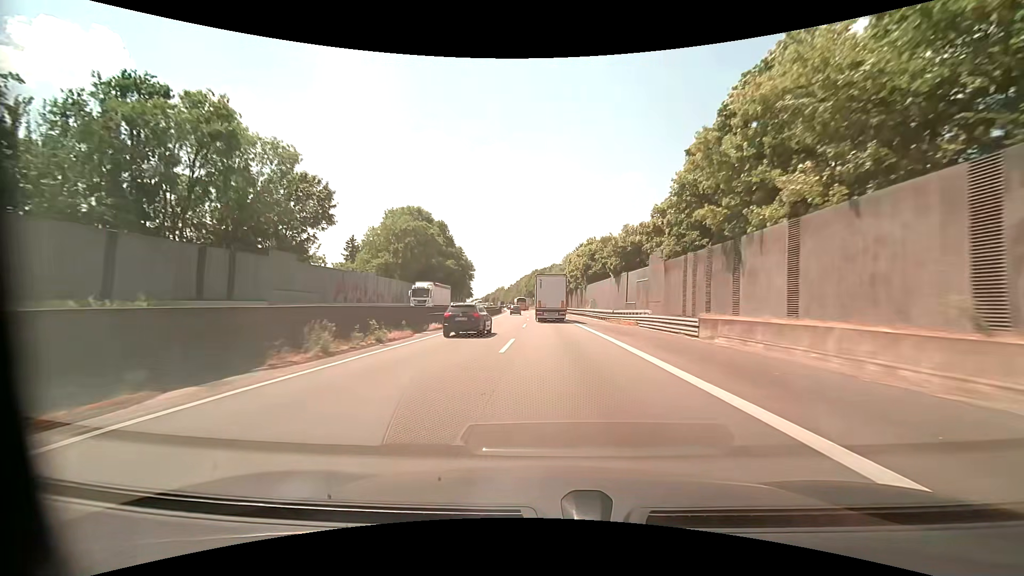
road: motorway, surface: asphalt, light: Day
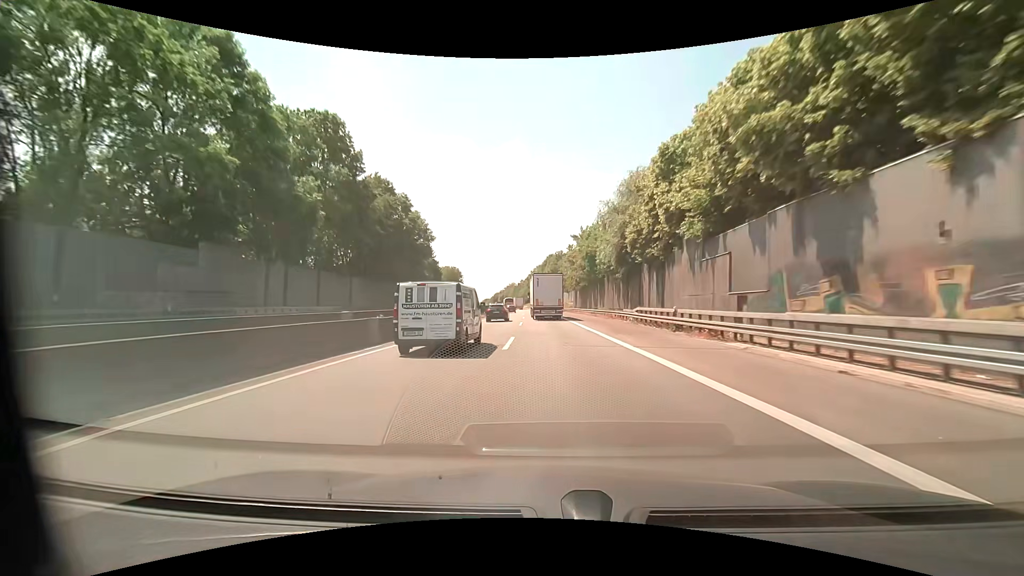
(-0.9, +71.1) m; -2°
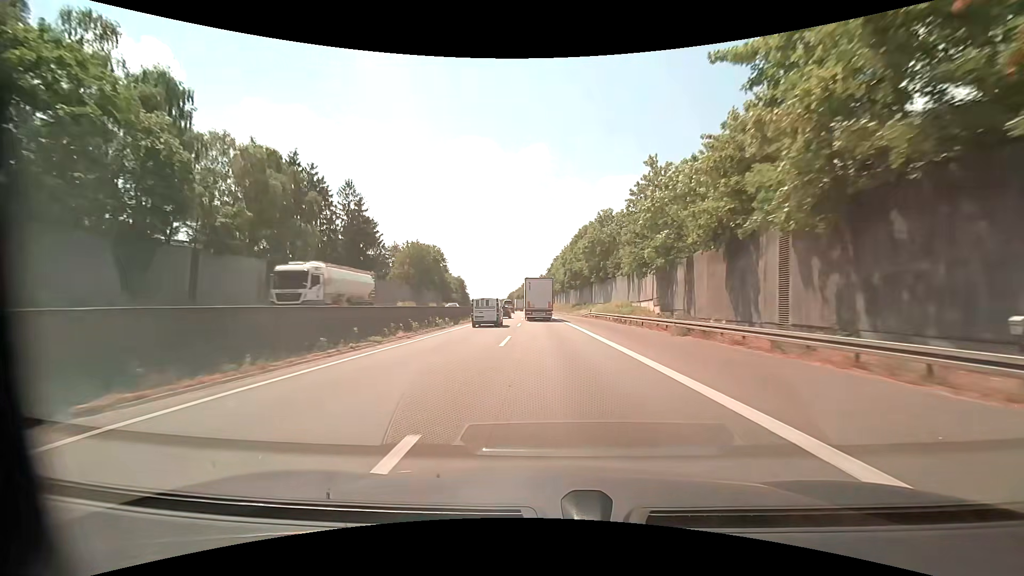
(-1.5, +69.9) m; -2°
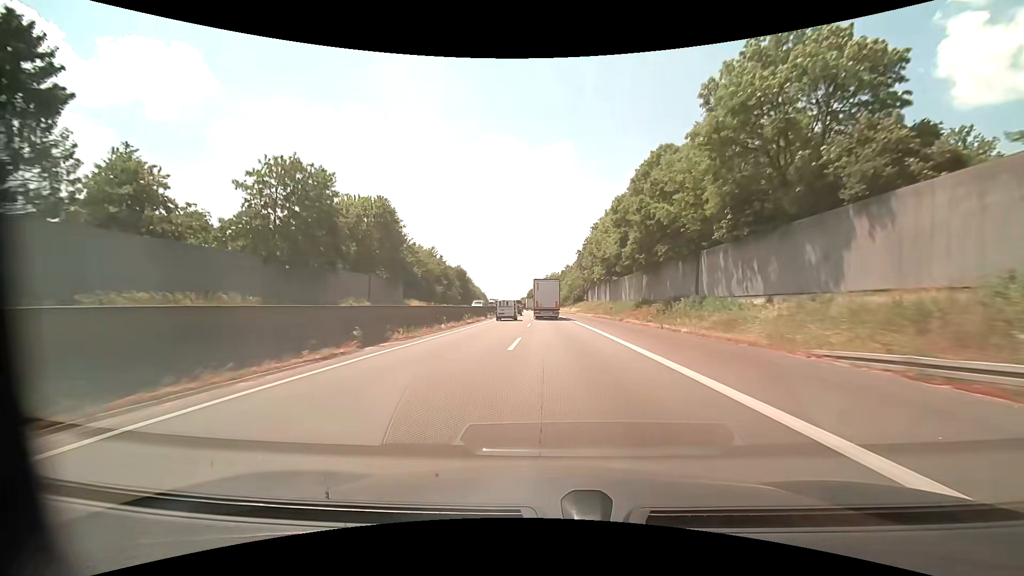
(-1.5, +55.8) m; -3°
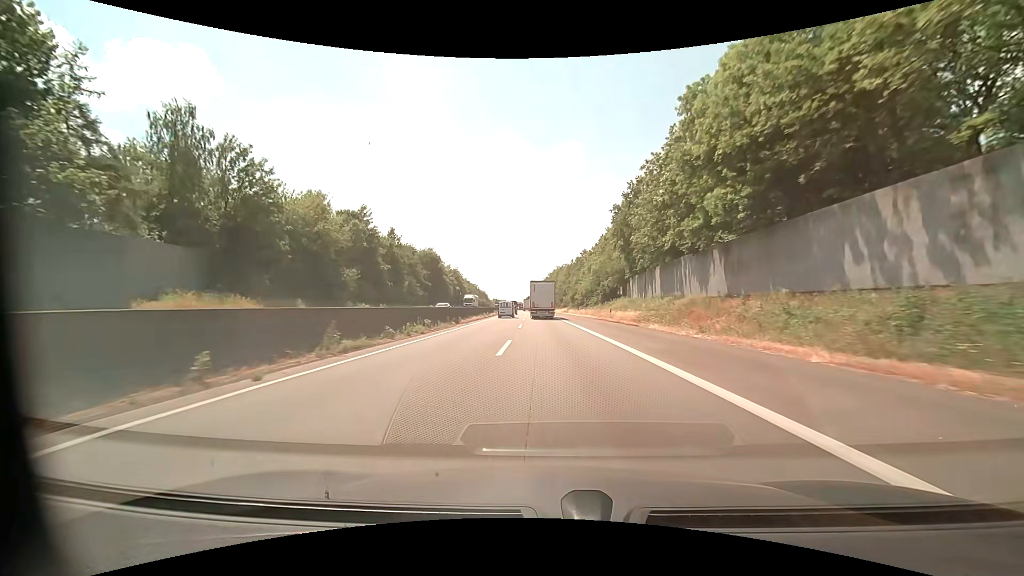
(-0.3, +55.4) m; -1°
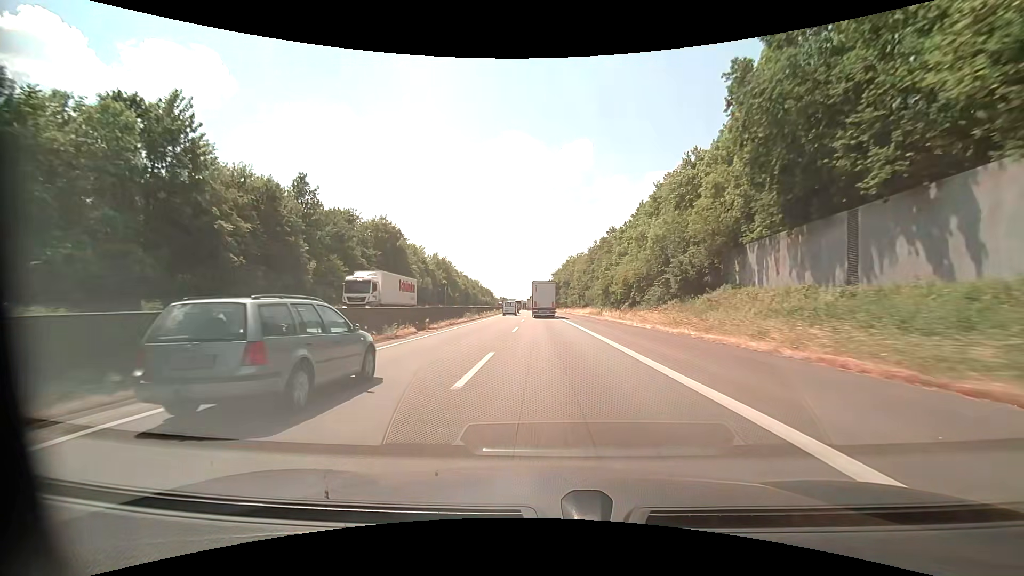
(-0.3, +41.4) m; -1°
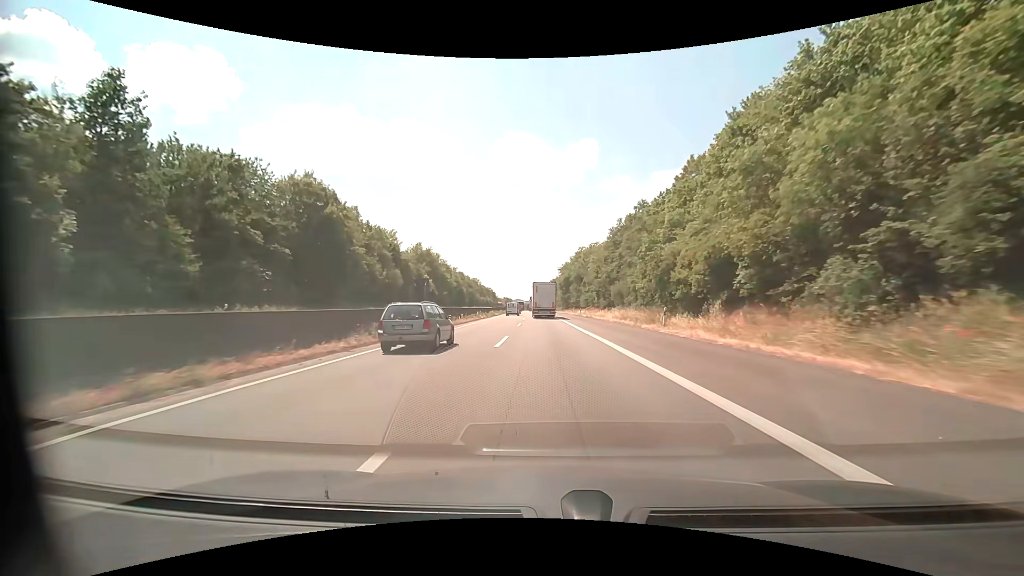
(-0.2, +27.7) m; -1°
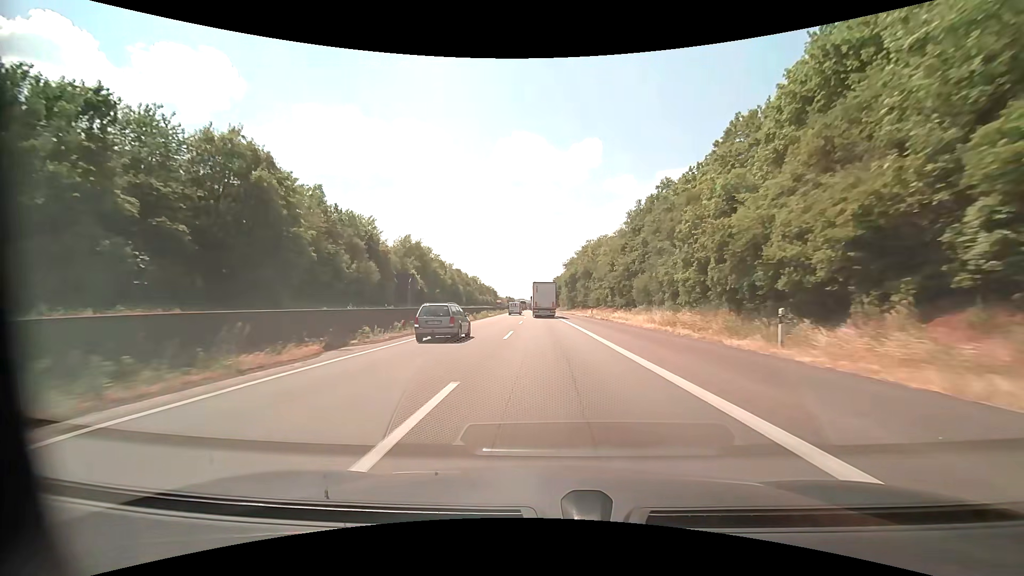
(-0.1, +13.9) m; -1°
(0, +10) (0, +20) (0, +30) (0, +40) (0, +50) (-1, +60) (-1, +70) (-1, +80) (-1, +90) (-2, +100) m
